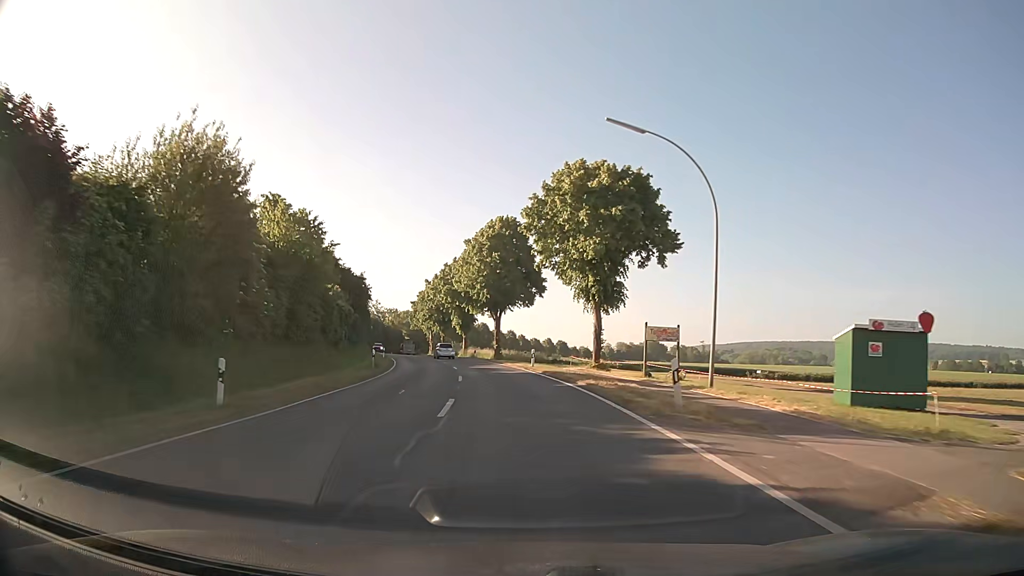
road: secondary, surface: asphalt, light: Day
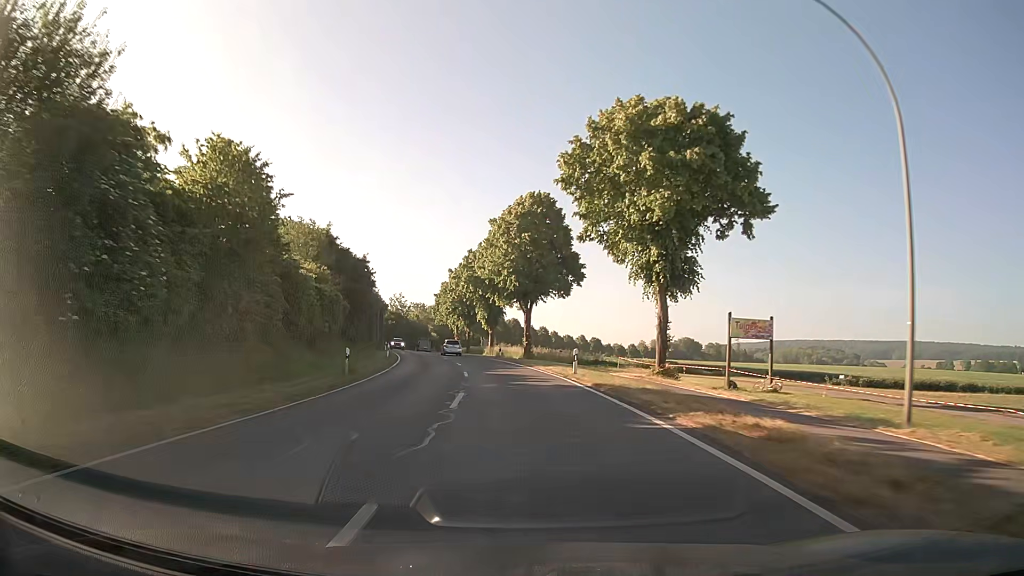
(-0.3, +10.9) m; -3°
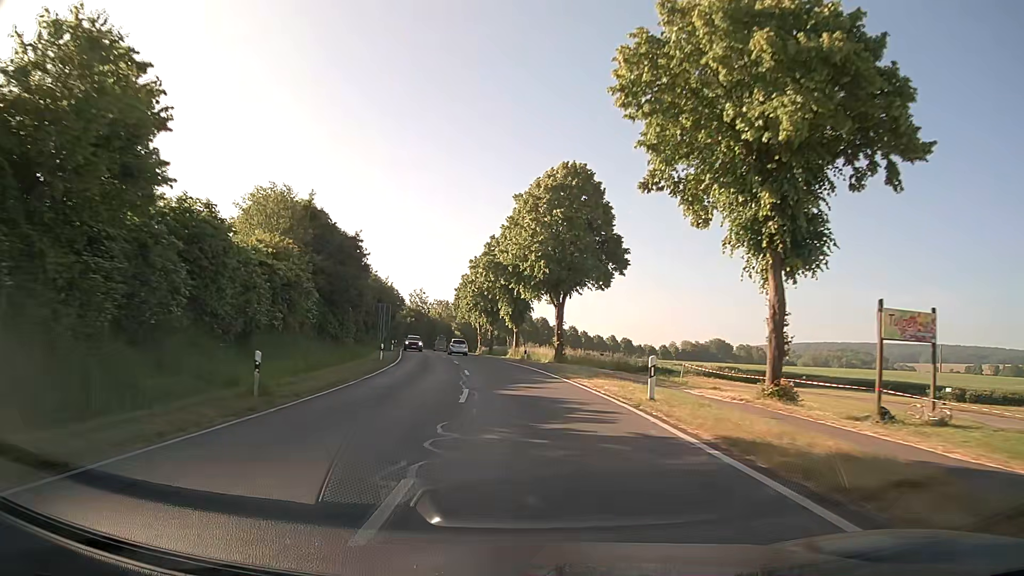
(-0.3, +10.9) m; -2°
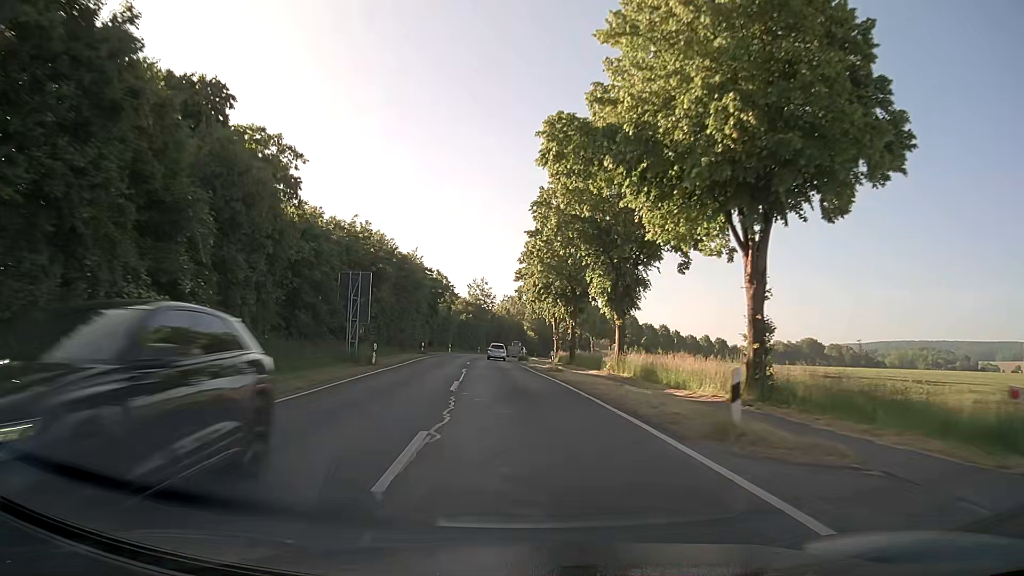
(-1.8, +32.9) m; -7°
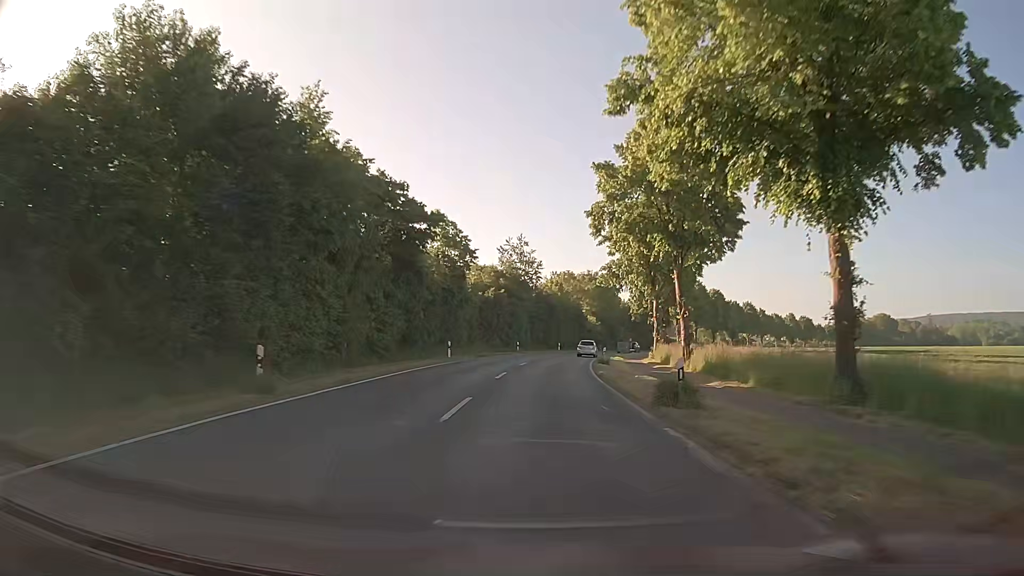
(-2.3, +44.0) m; -4°
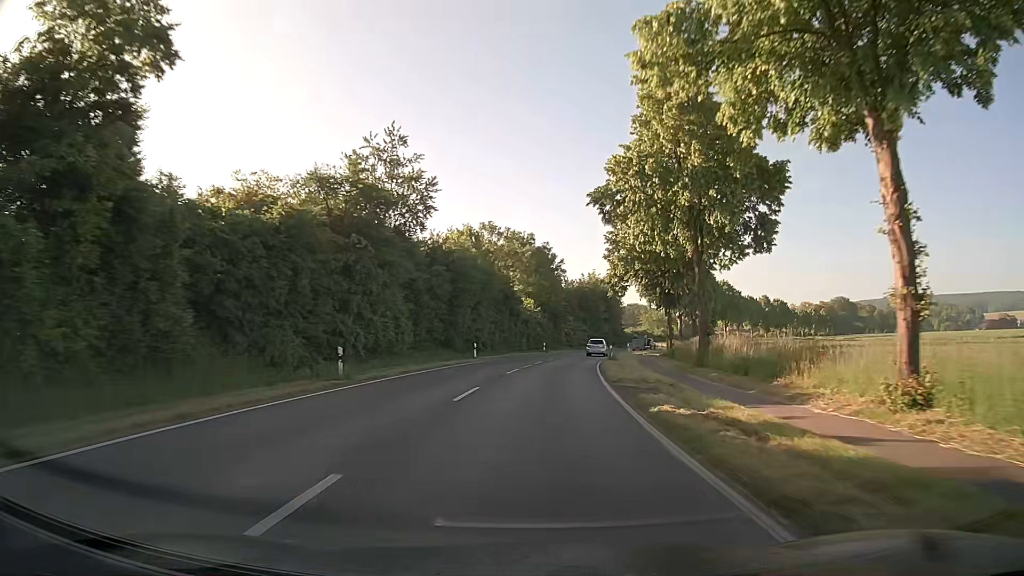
(+2.2, +44.1) m; +7°
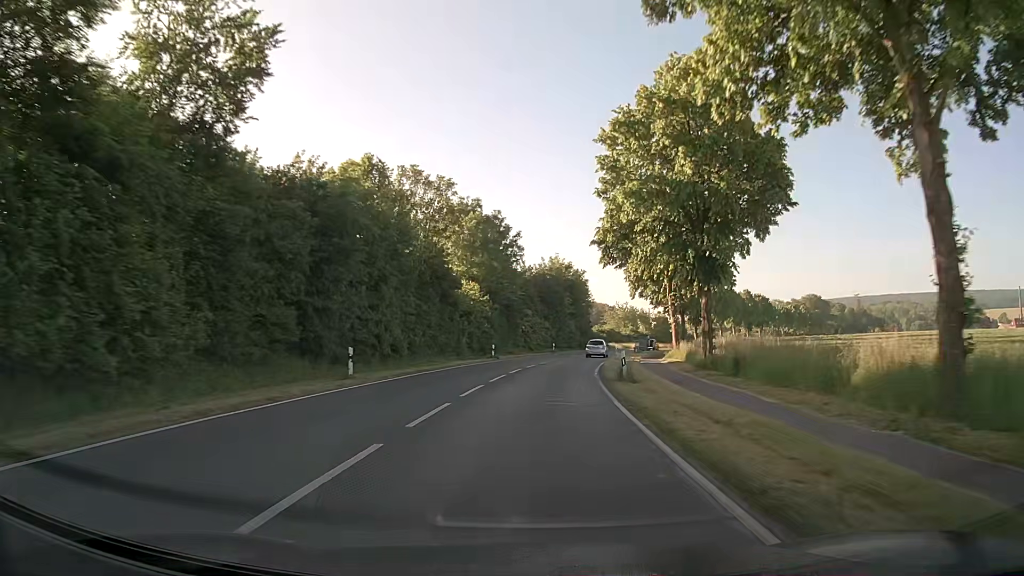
(+0.5, +22.1) m; +3°
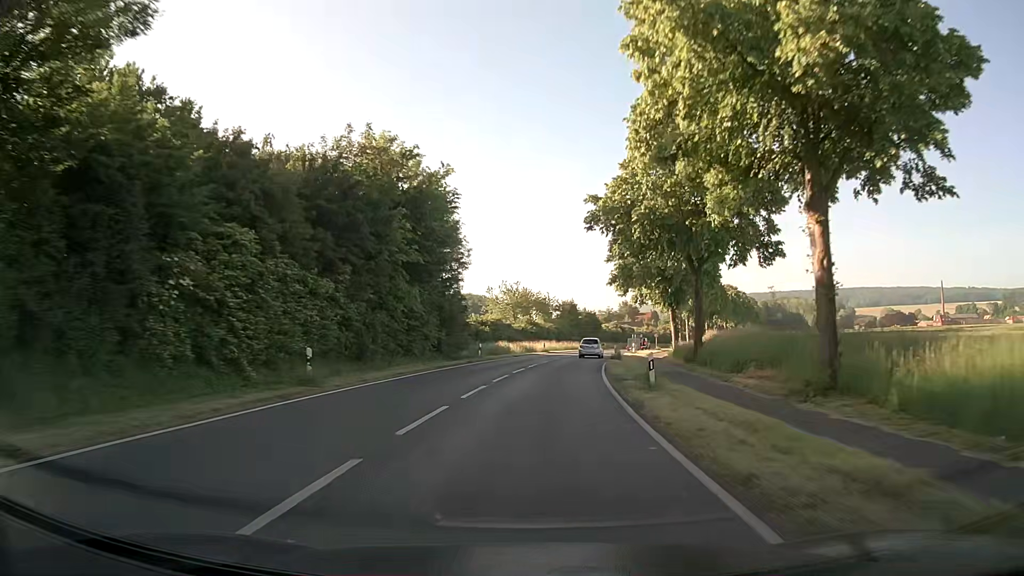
(+5.0, +54.9) m; +10°
(0, +10) (+1, +20) (+2, +30) (+3, +40) (+4, +50) (+6, +60) (+8, +69) (+11, +79) (+14, +89) (+17, +98) m
